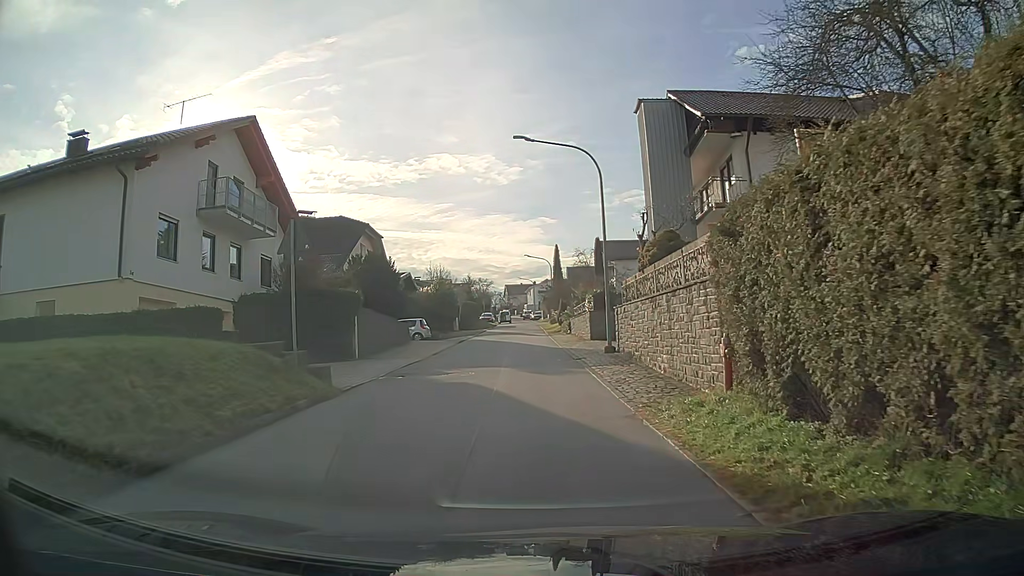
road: residential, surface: asphalt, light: Day
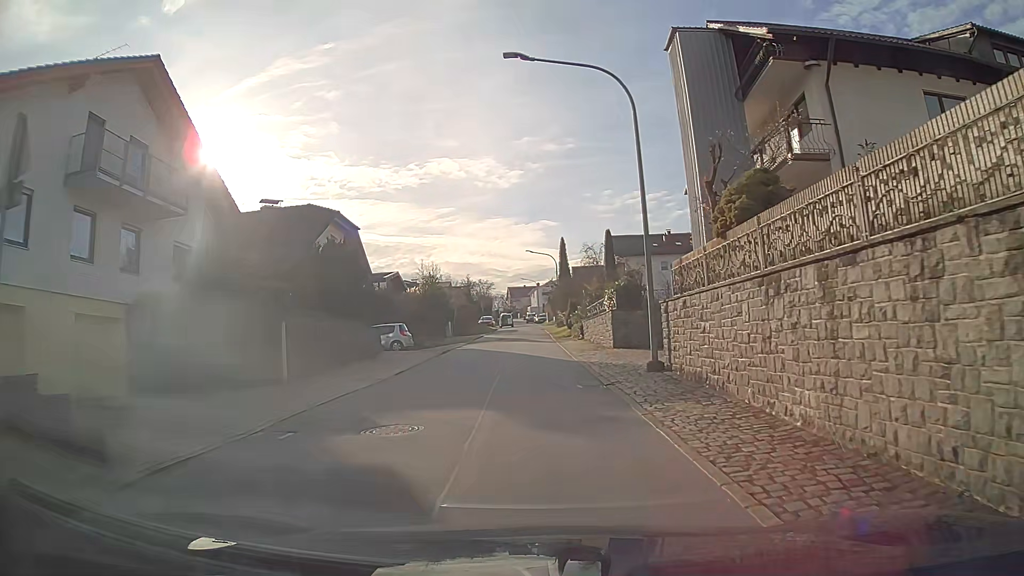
(0.0, +8.0) m; -1°
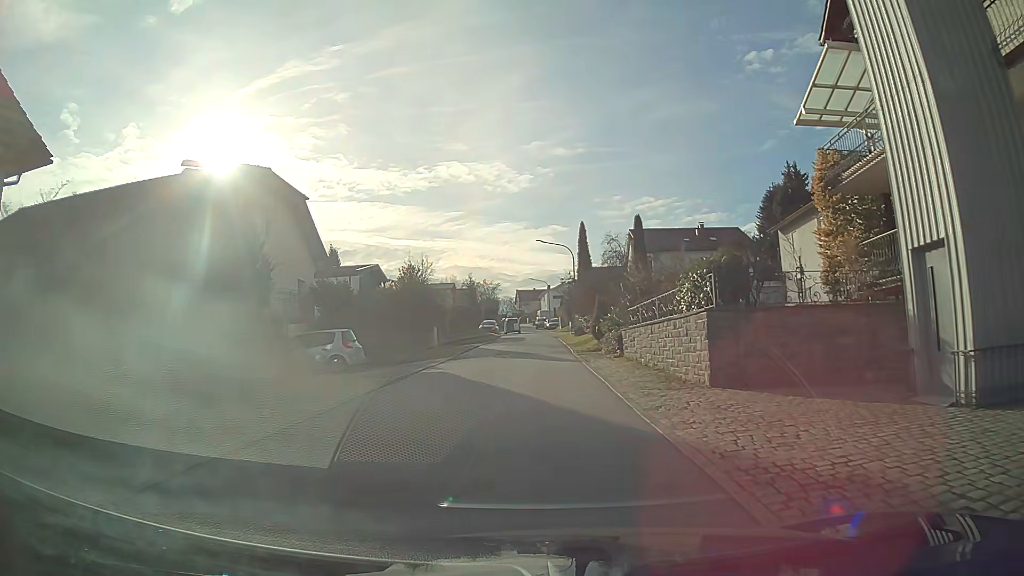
(-0.1, +12.6) m; 0°
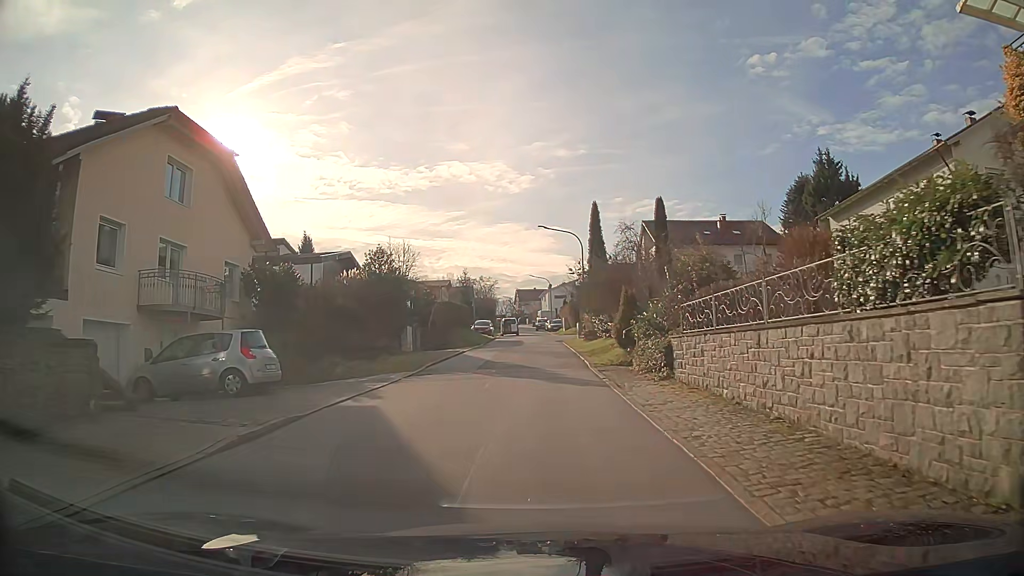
(+0.1, +8.5) m; +1°
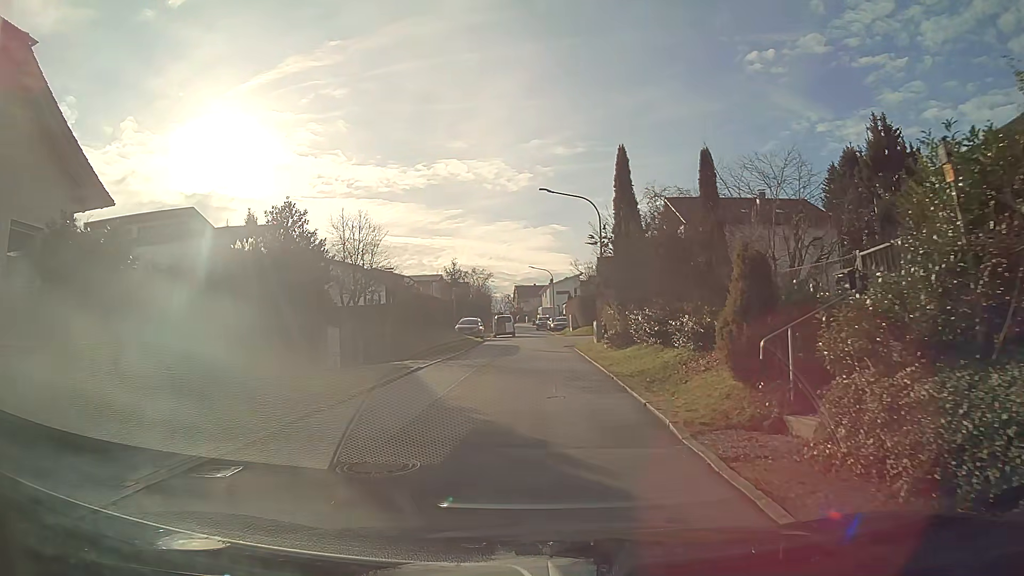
(0.0, +12.4) m; -1°
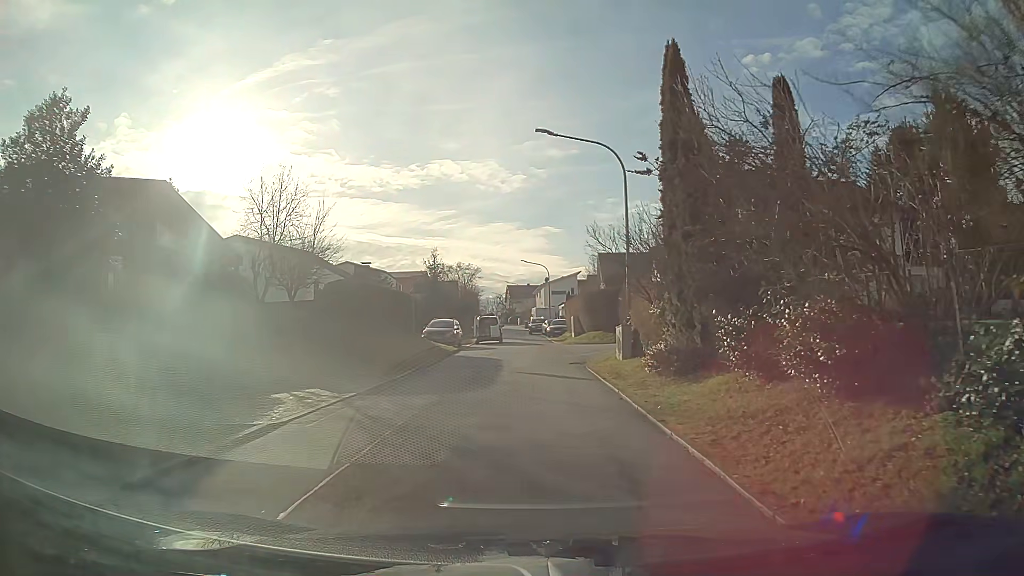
(0.0, +11.0) m; 0°
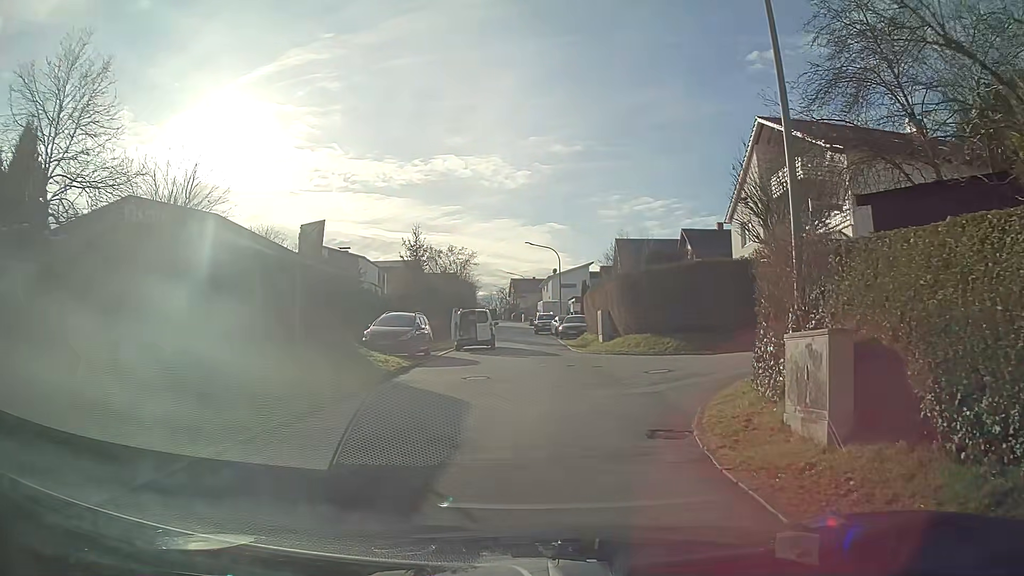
(-0.1, +13.6) m; -1°
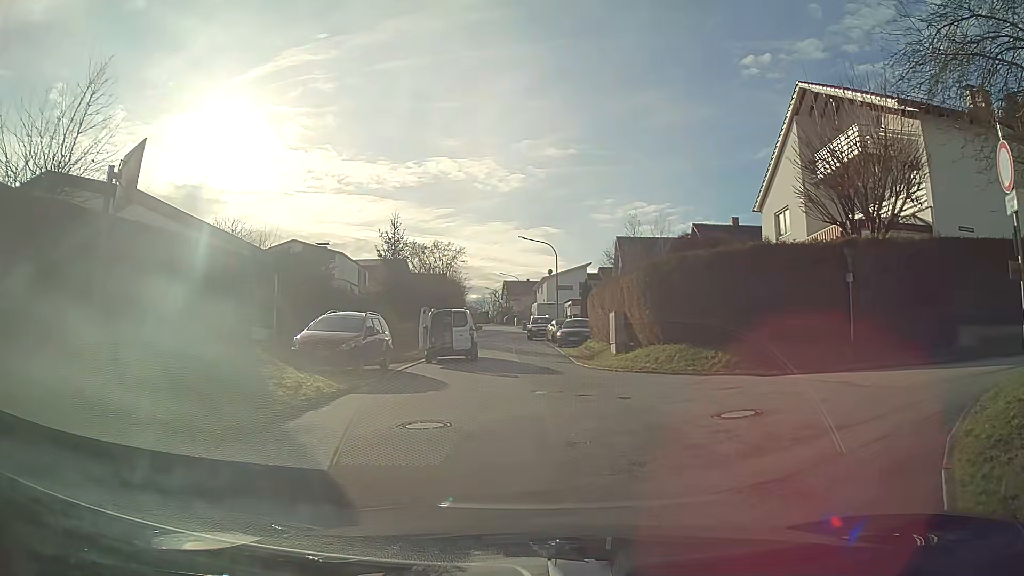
(0.0, +6.4) m; +1°
(0, +10) (0, +20) (0, +30) (-2, +40) (-3, +50) (-3, +60) (-3, +70) (-4, +80) (-4, +90) (-5, +100) m
